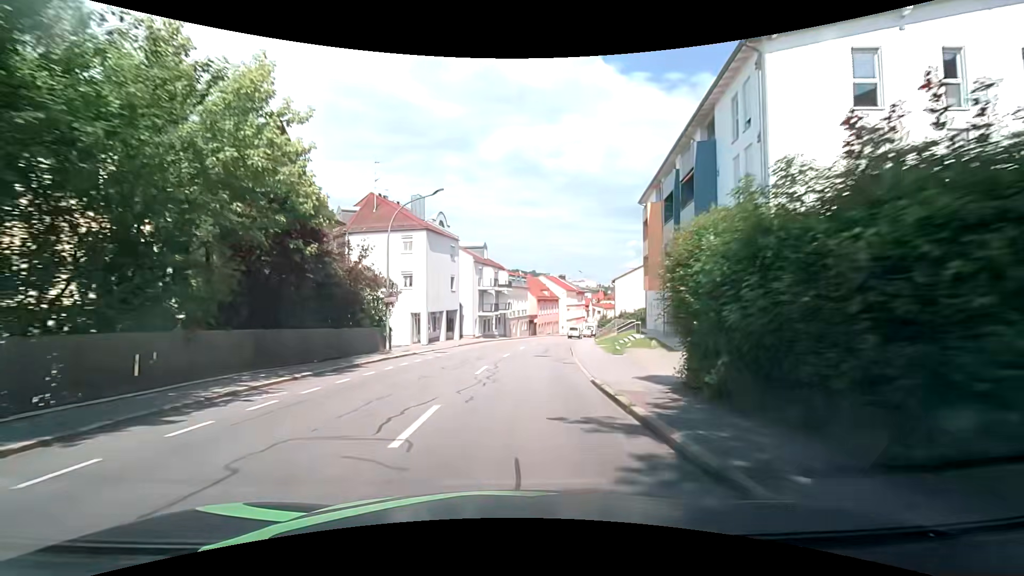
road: tertiary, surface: asphalt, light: Day
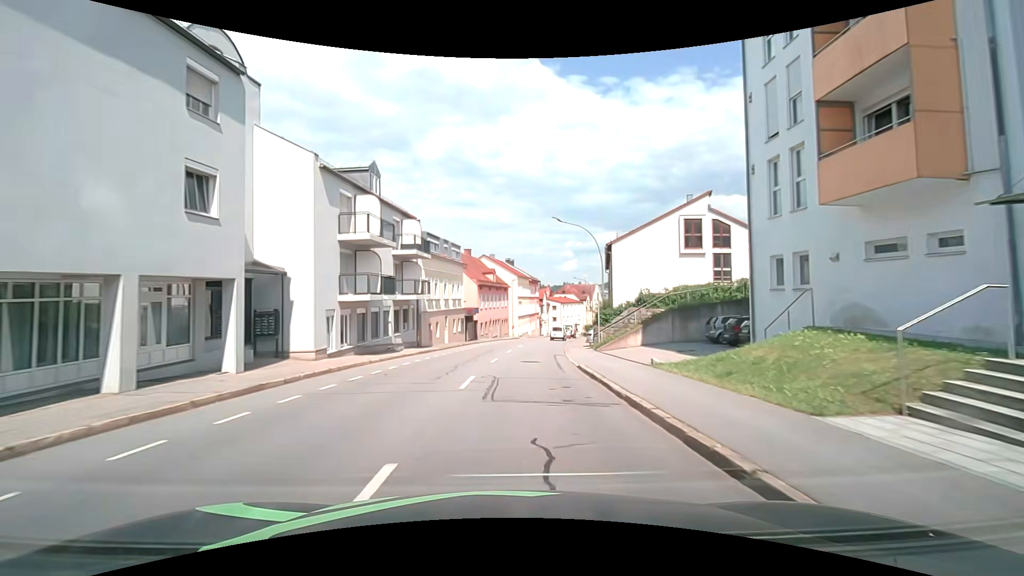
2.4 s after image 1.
(+1.3, +30.5) m; +6°
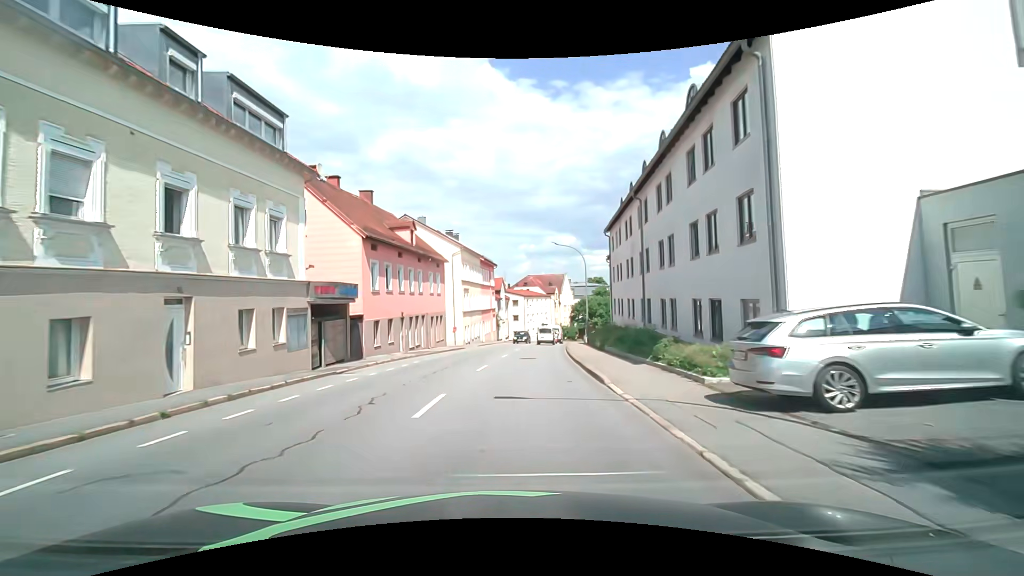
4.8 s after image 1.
(+1.4, +30.4) m; +5°
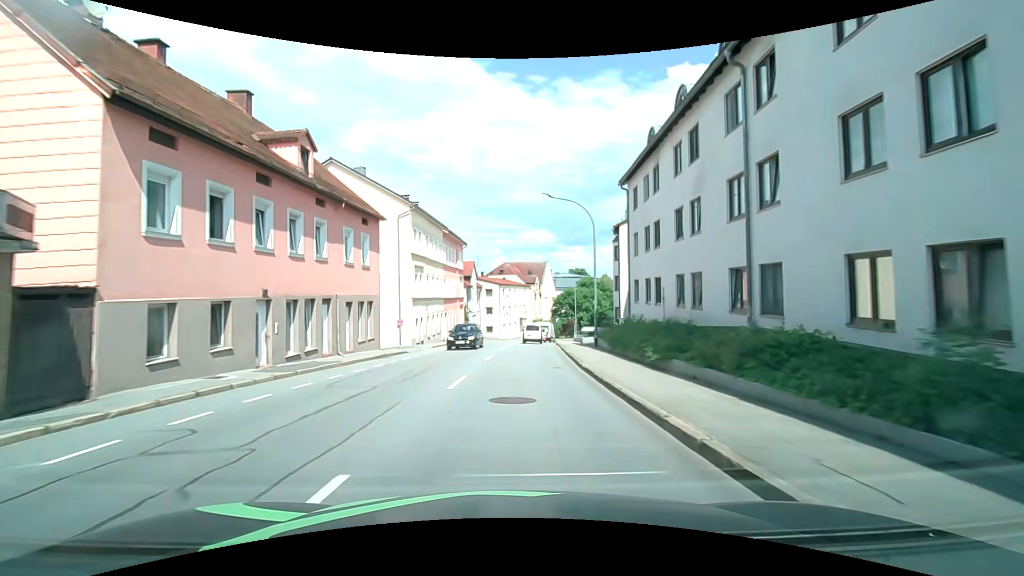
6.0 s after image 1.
(+0.4, +14.8) m; +2°
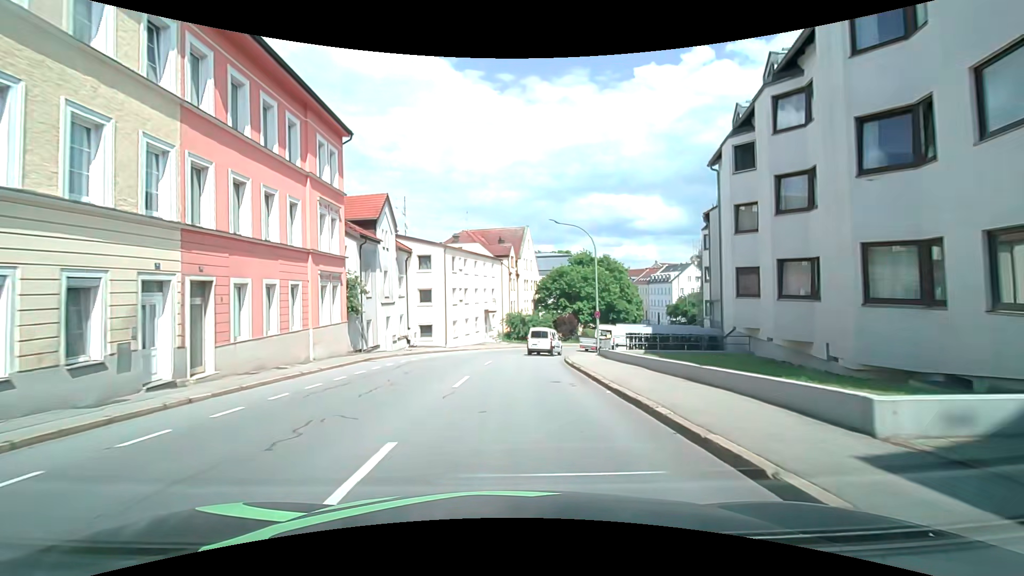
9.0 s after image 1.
(+1.9, +34.5) m; +4°
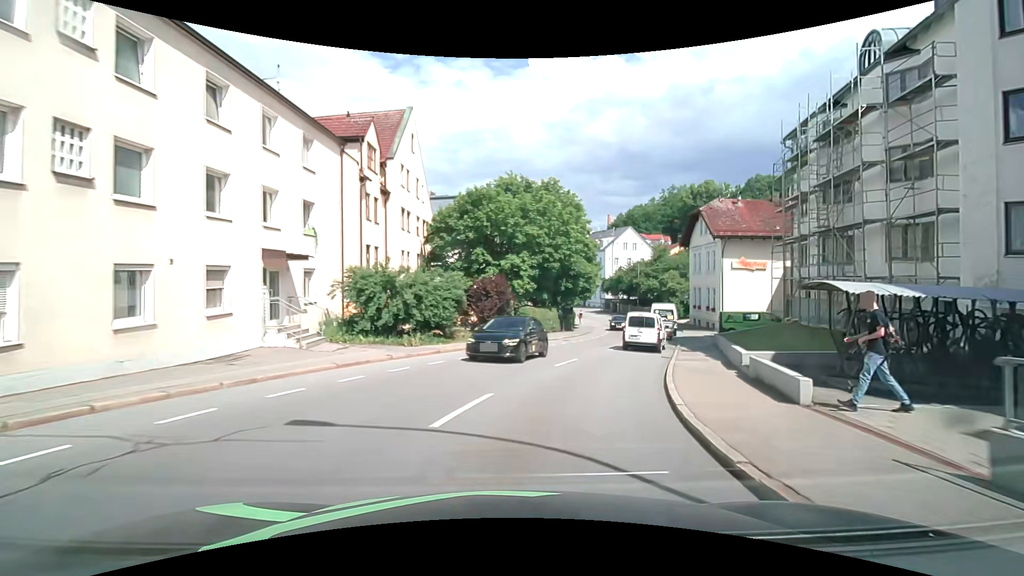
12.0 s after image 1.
(+1.7, +32.5) m; +13°
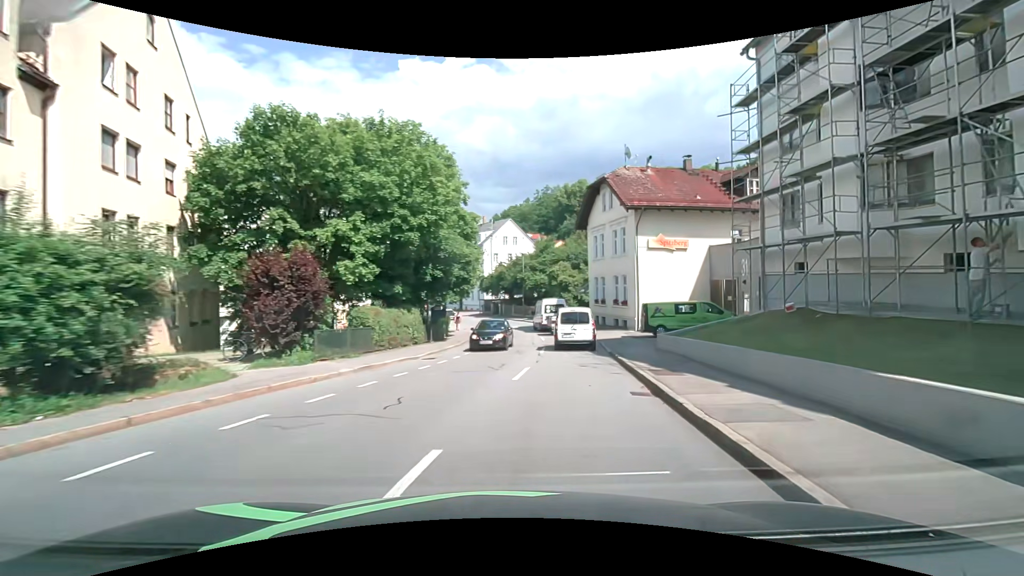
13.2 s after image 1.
(+1.4, +12.5) m; +13°
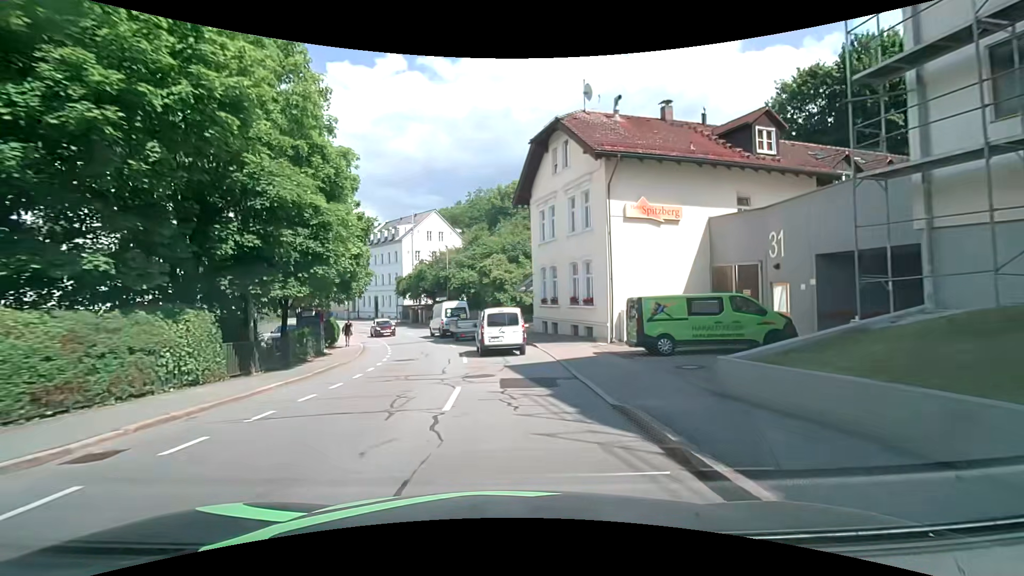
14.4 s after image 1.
(+1.2, +12.0) m; +8°
